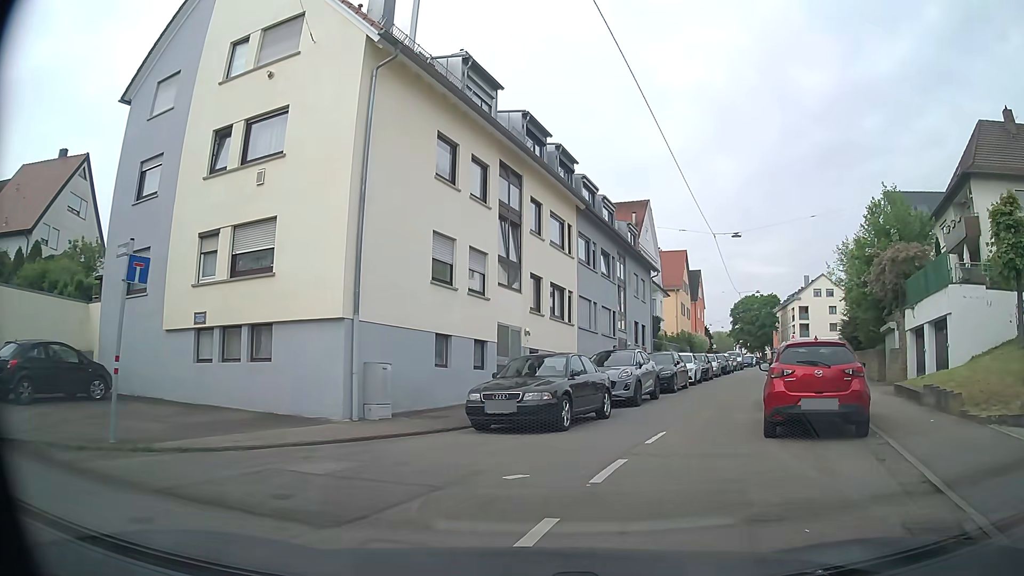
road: residential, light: Day
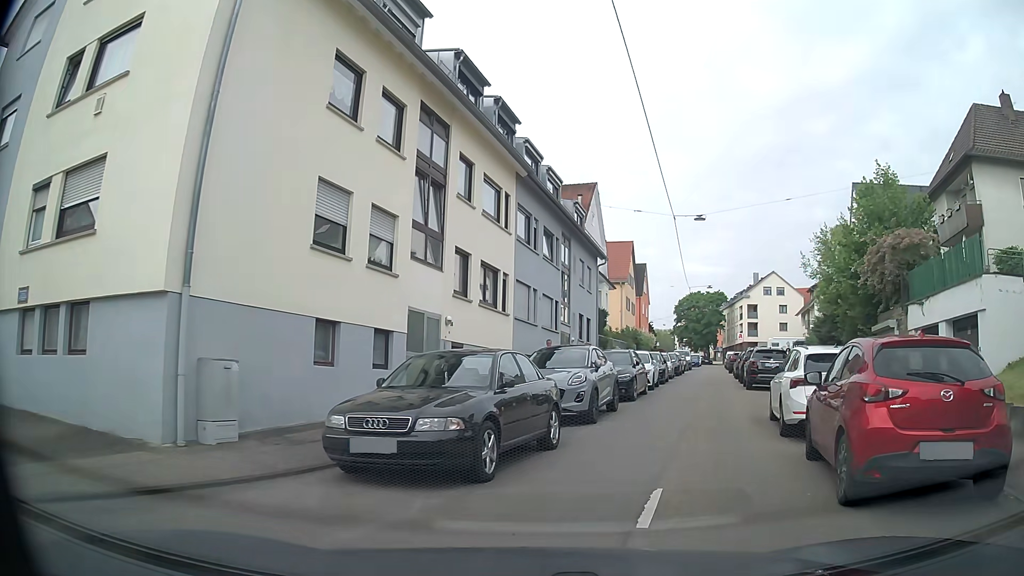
(+0.1, +4.8) m; +3°
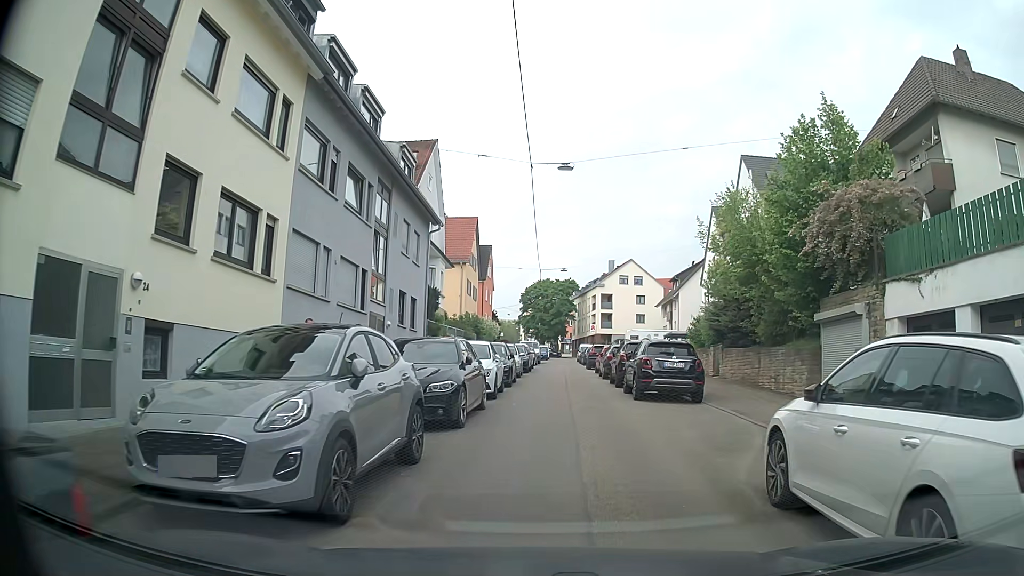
(+1.2, +8.1) m; +14°
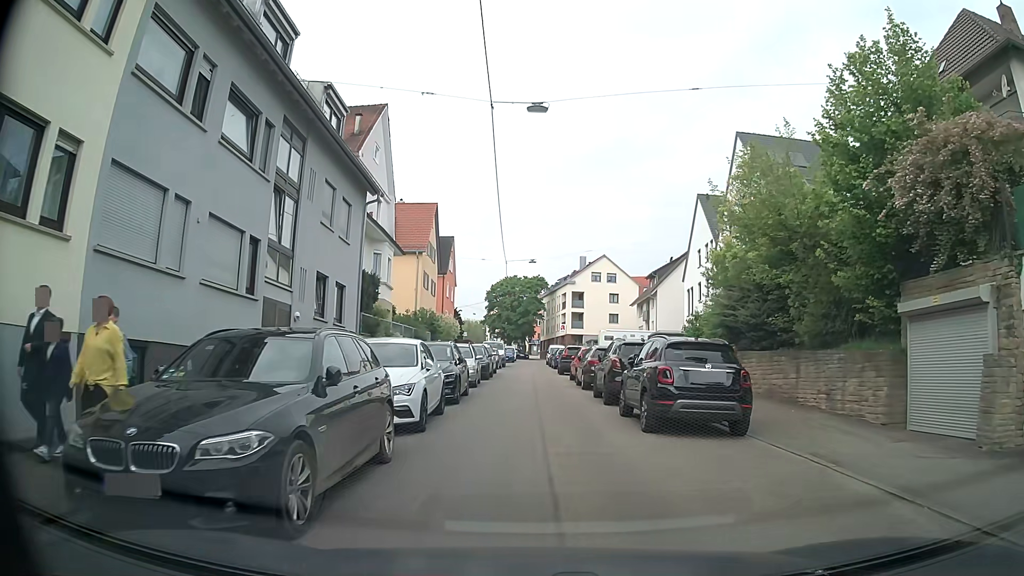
(+0.3, +6.3) m; +2°
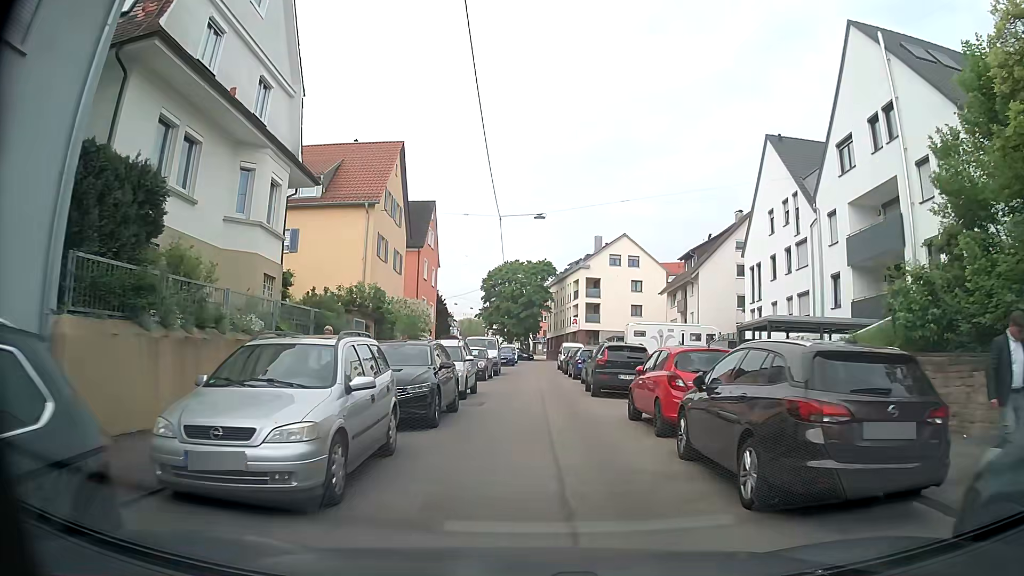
(+0.5, +16.8) m; +1°
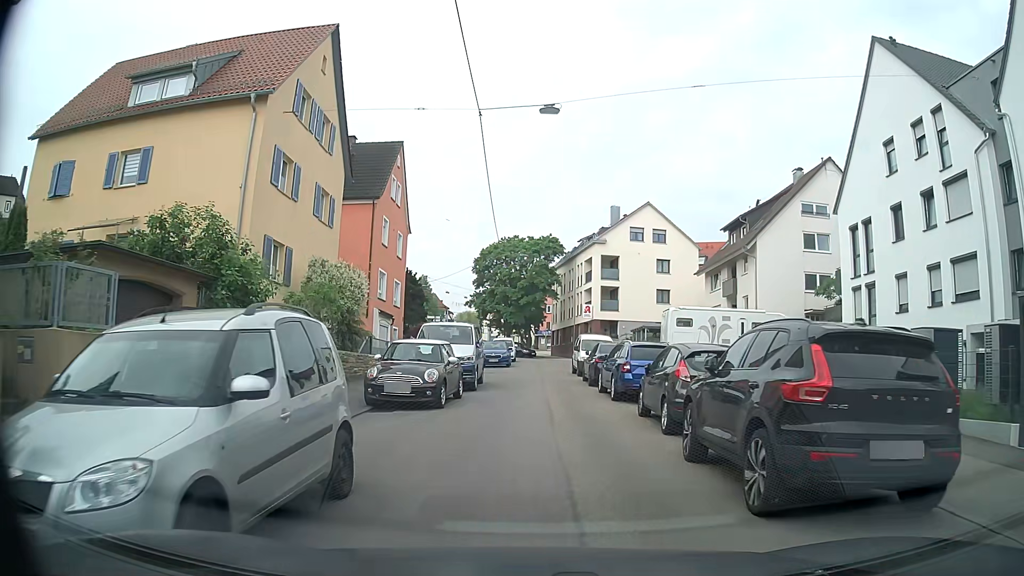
(+0.1, +14.6) m; 0°
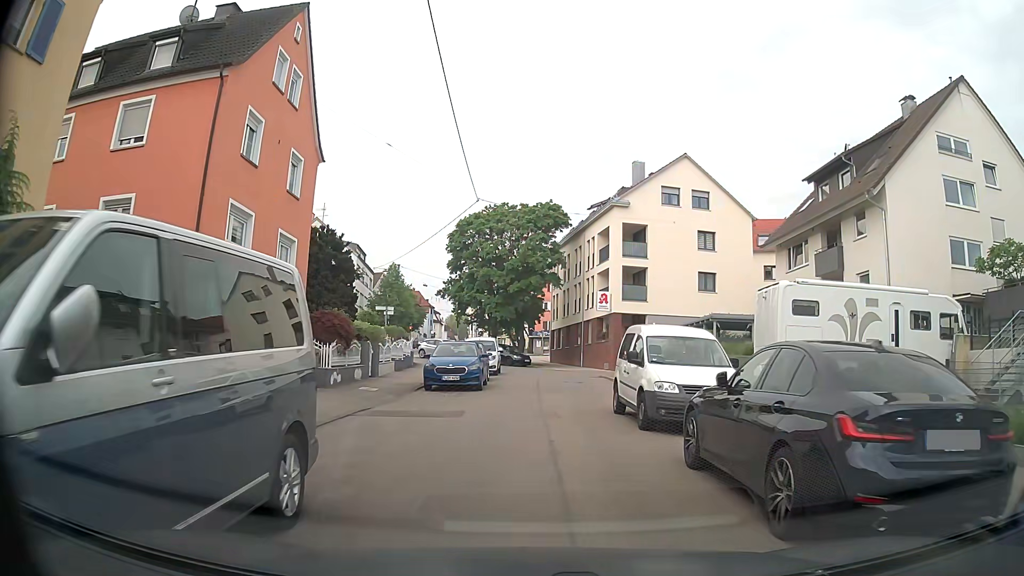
(0.0, +17.5) m; 0°
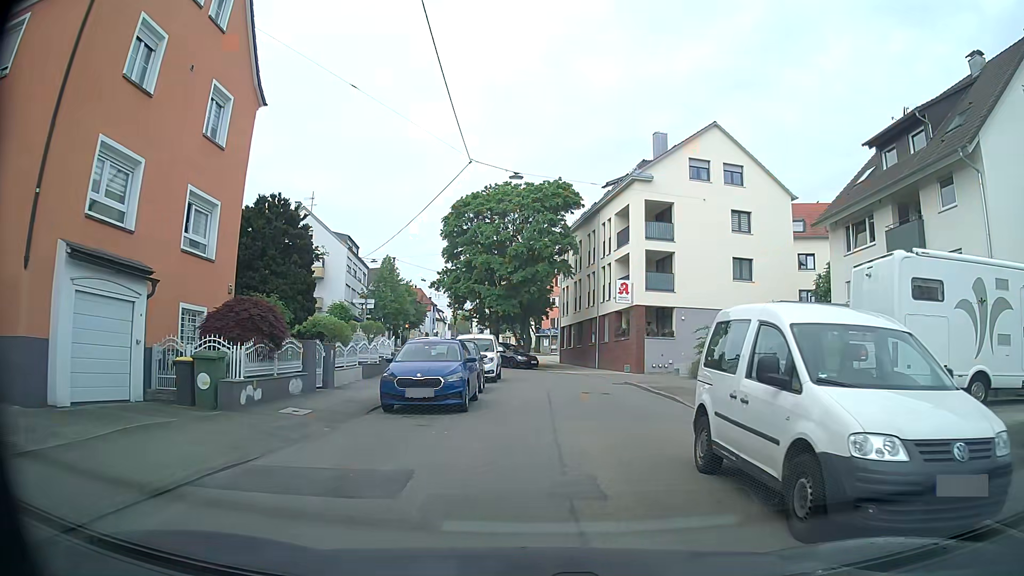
(0.0, +6.5) m; 0°
